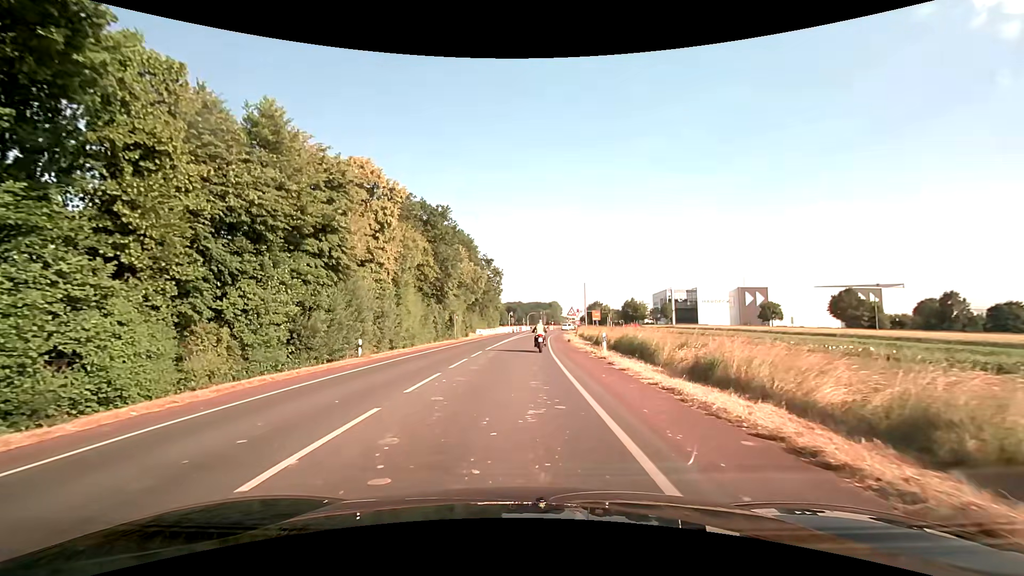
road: secondary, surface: asphalt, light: Day
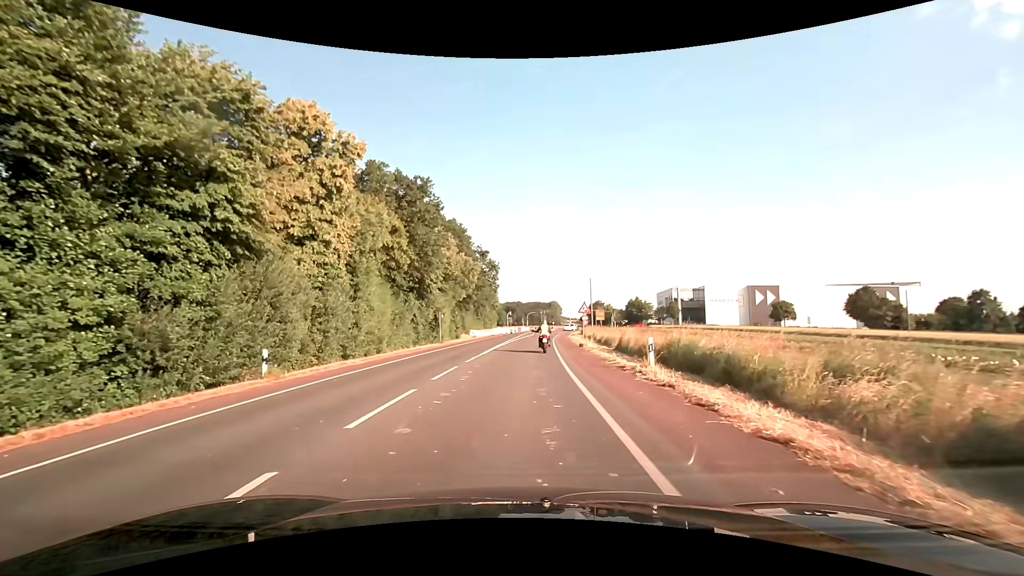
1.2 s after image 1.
(+0.1, +9.4) m; 0°
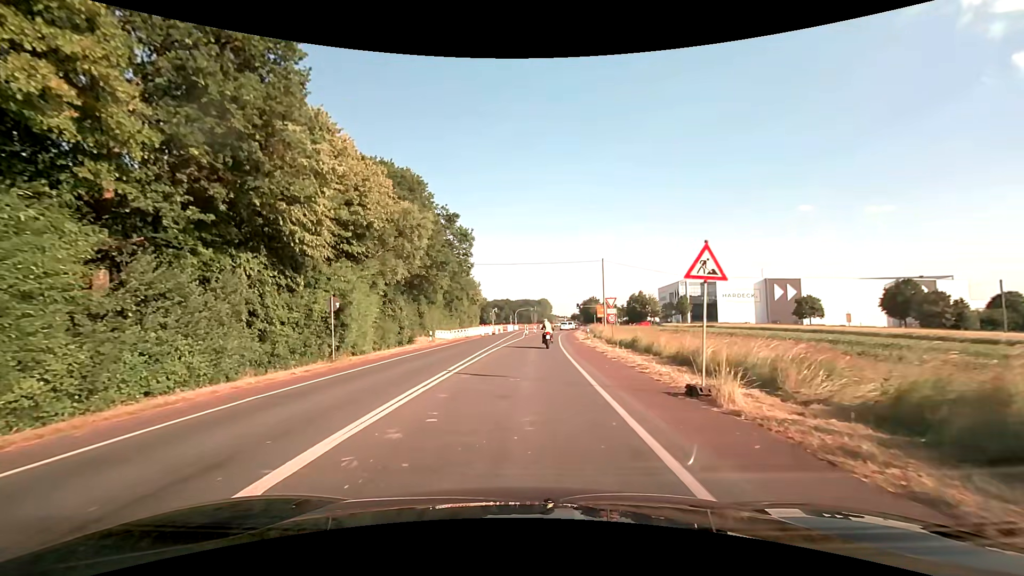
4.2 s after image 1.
(+0.3, +23.7) m; +1°
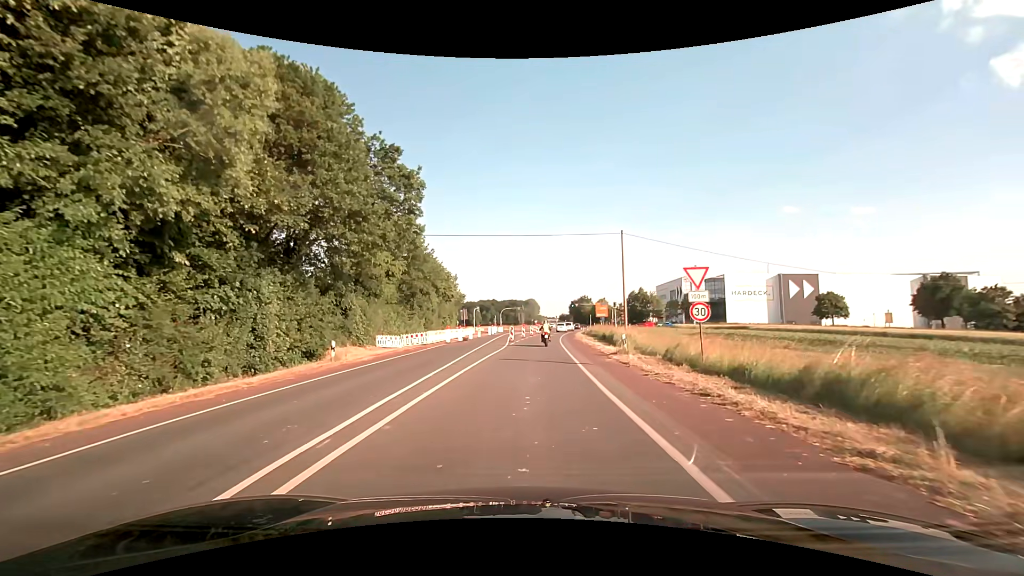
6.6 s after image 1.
(+0.3, +19.2) m; +1°
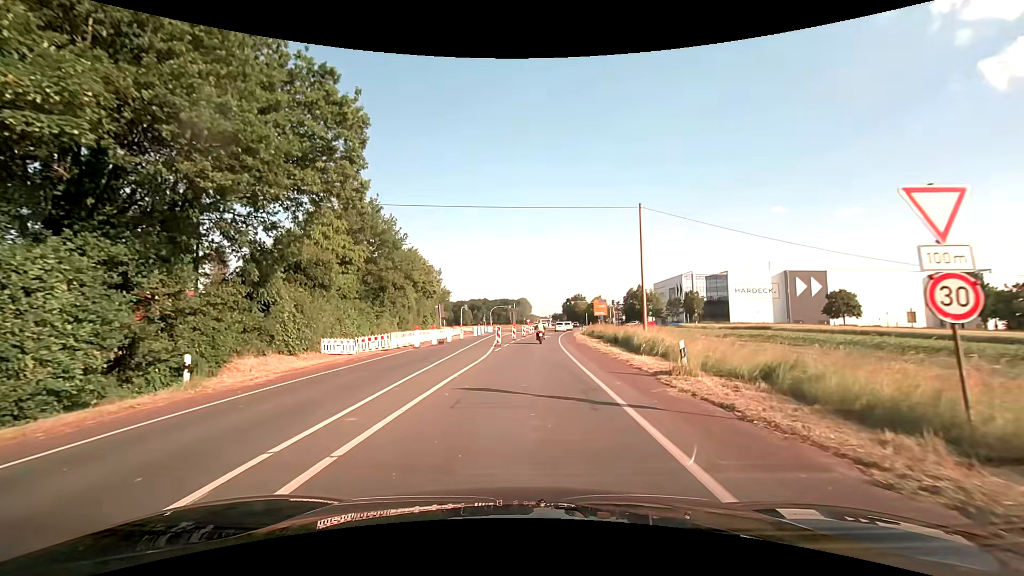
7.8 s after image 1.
(+0.1, +9.4) m; +1°
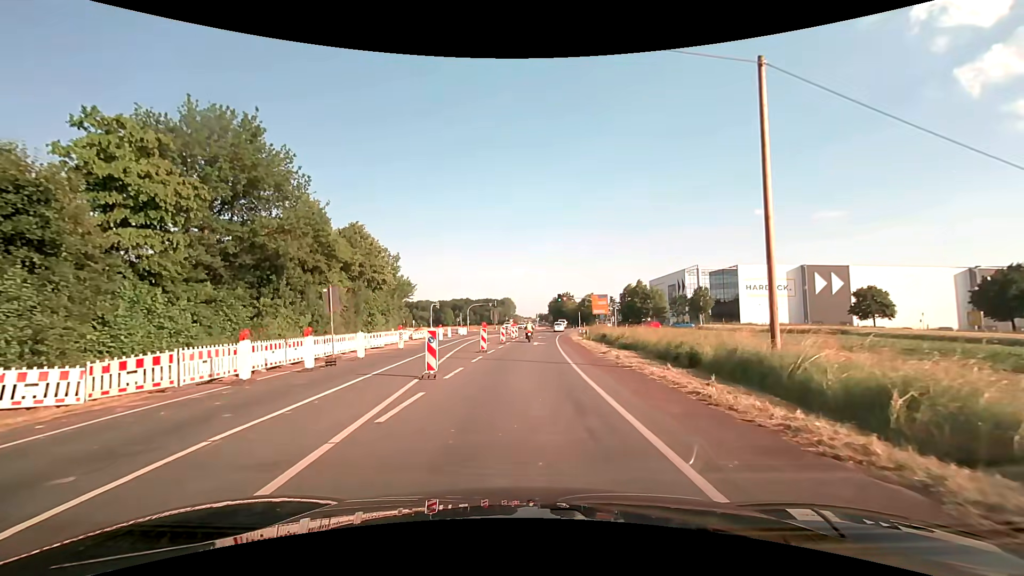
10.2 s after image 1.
(+0.3, +18.7) m; +2°
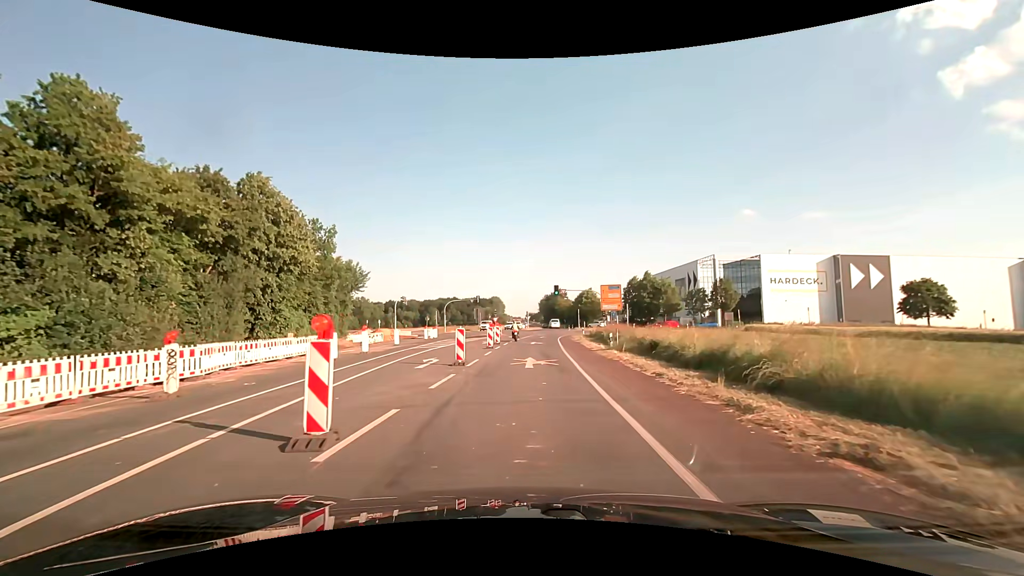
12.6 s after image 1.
(+0.3, +18.9) m; +1°
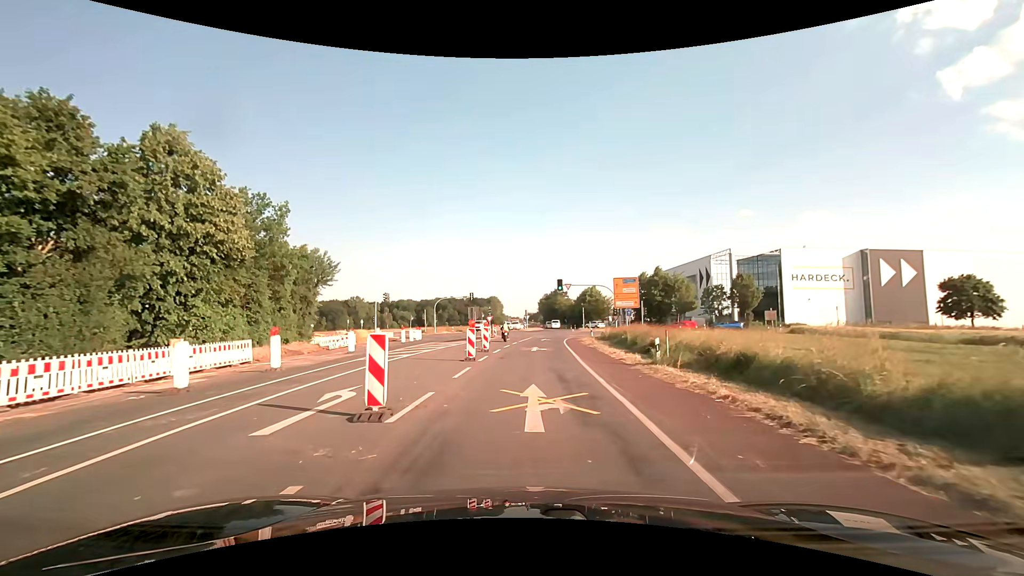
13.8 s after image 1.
(0.0, +9.4) m; 0°
(0, +10) (0, +20) (0, +30) (-1, +40) (-2, +50) (-1, +60) (-3, +70) (-10, +77) (-19, +81) (-29, +82) m
